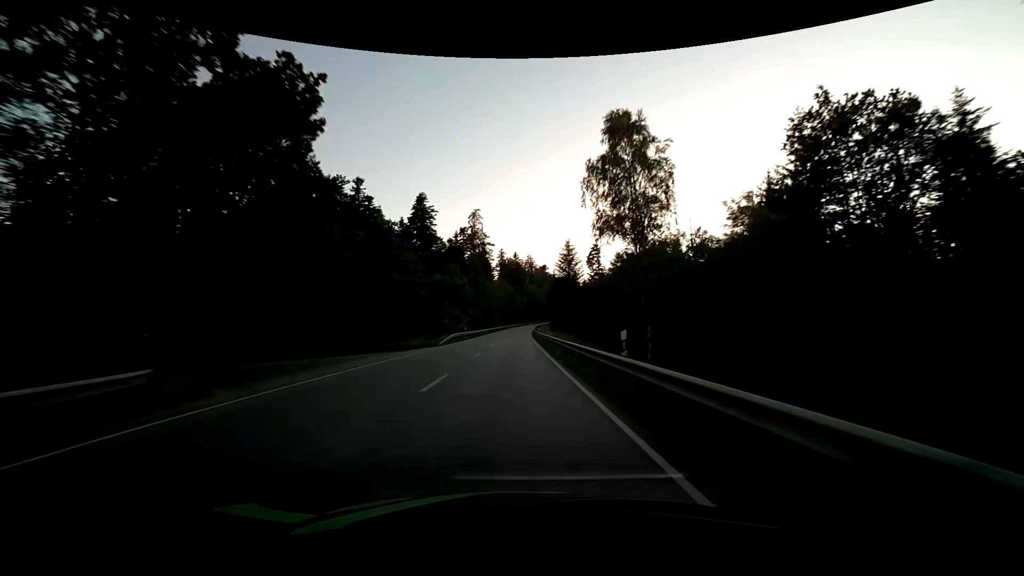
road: secondary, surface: asphalt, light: Day
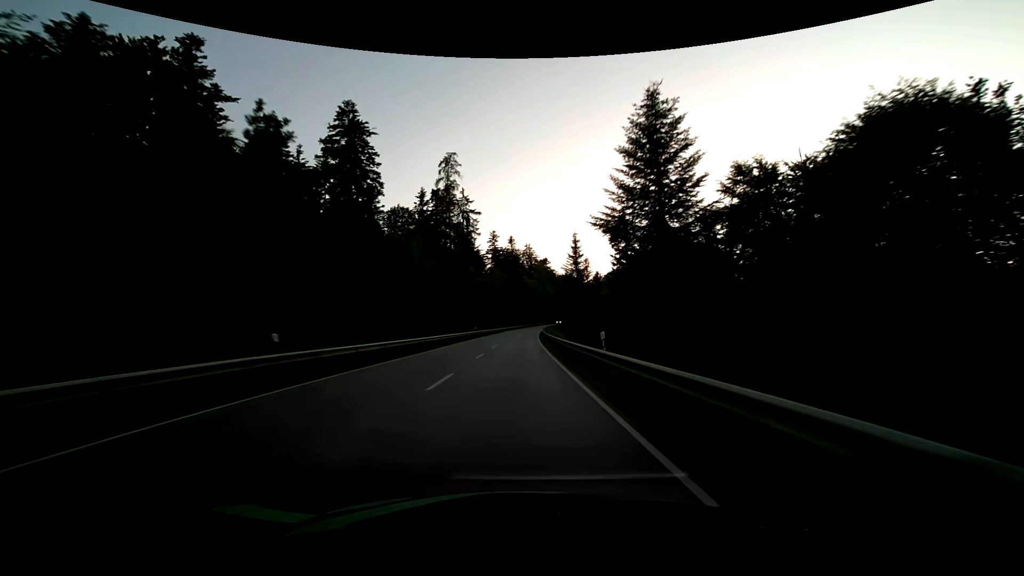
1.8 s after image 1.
(+0.1, +47.5) m; +1°
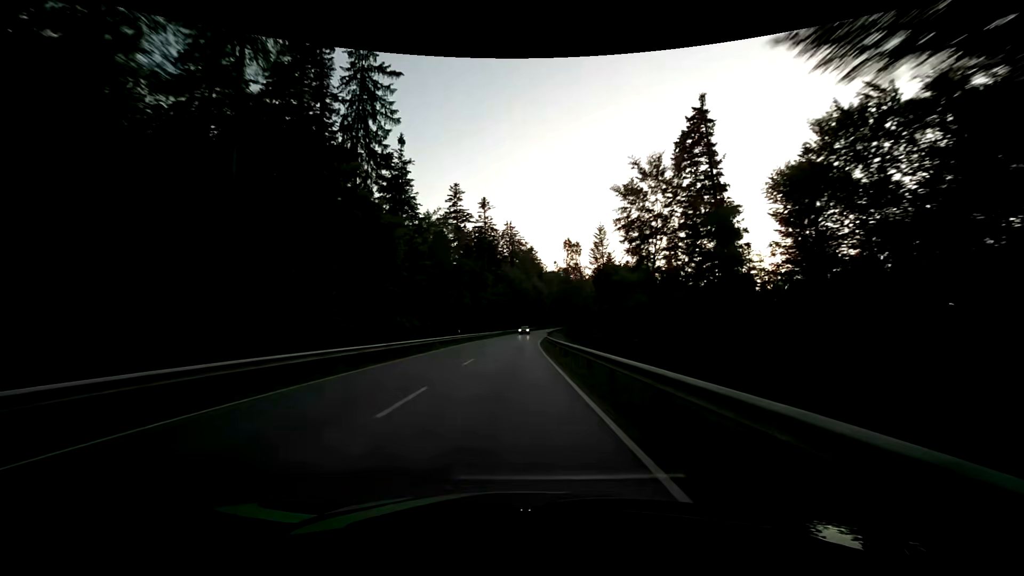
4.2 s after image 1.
(+0.8, +63.1) m; +2°
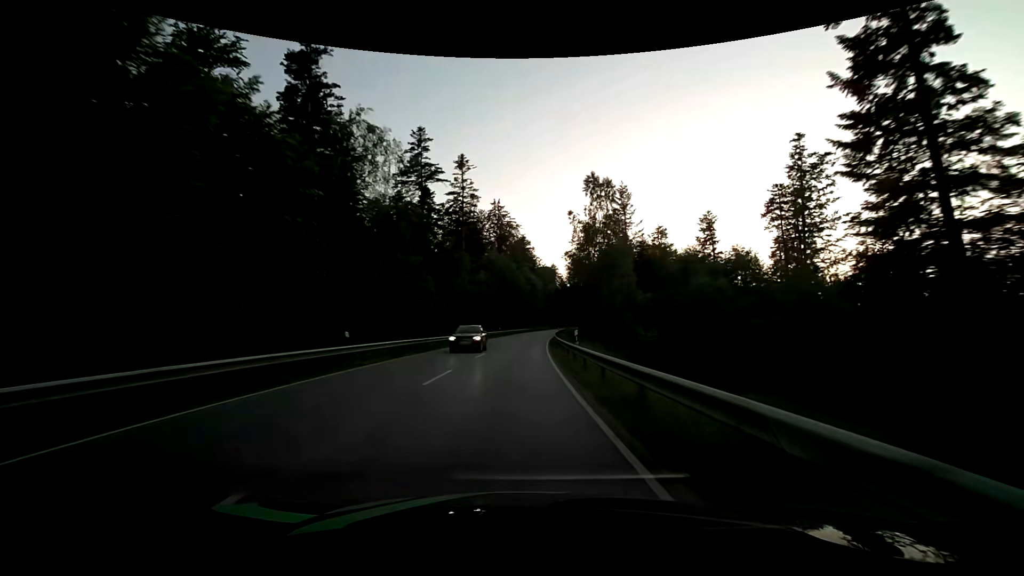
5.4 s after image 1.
(+0.2, +31.5) m; +1°
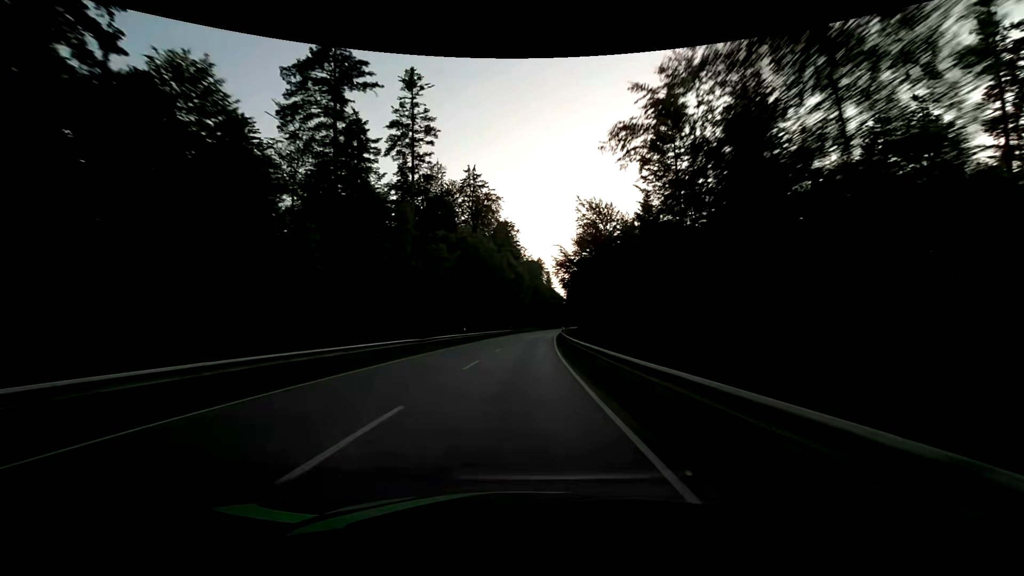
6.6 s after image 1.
(+0.4, +31.4) m; +2°
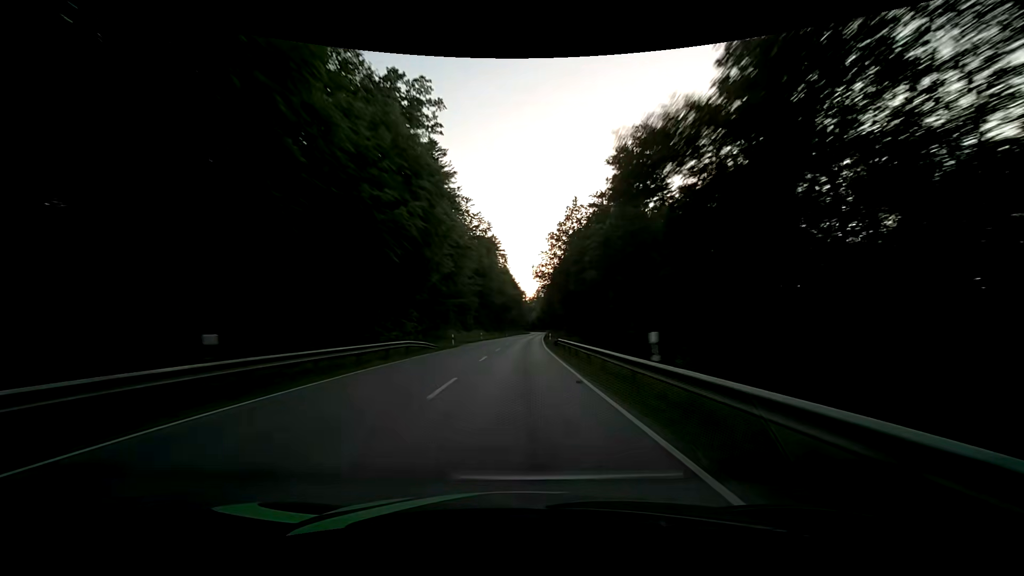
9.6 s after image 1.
(+4.2, +78.4) m; +5°
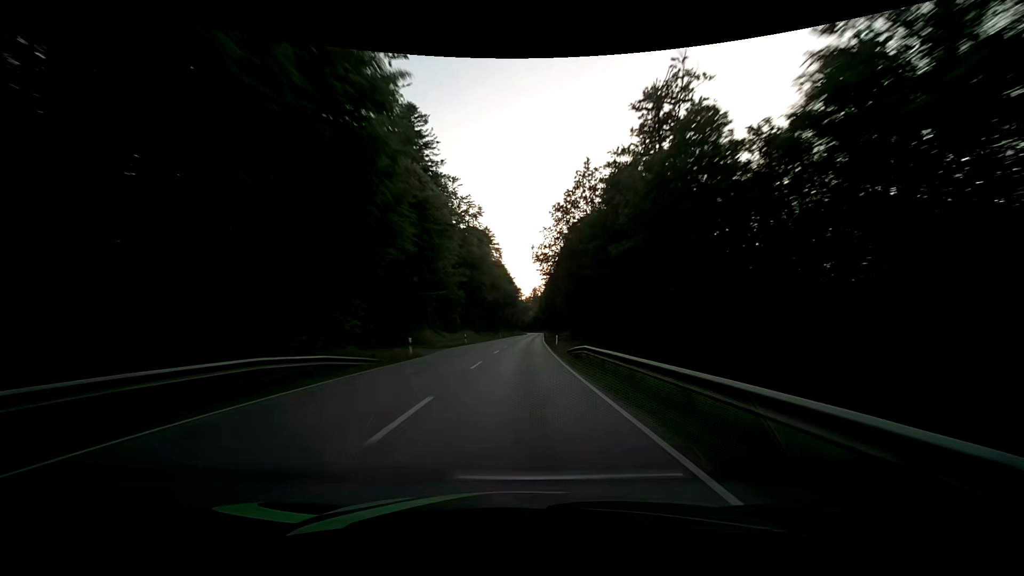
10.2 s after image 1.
(+0.1, +15.7) m; 0°
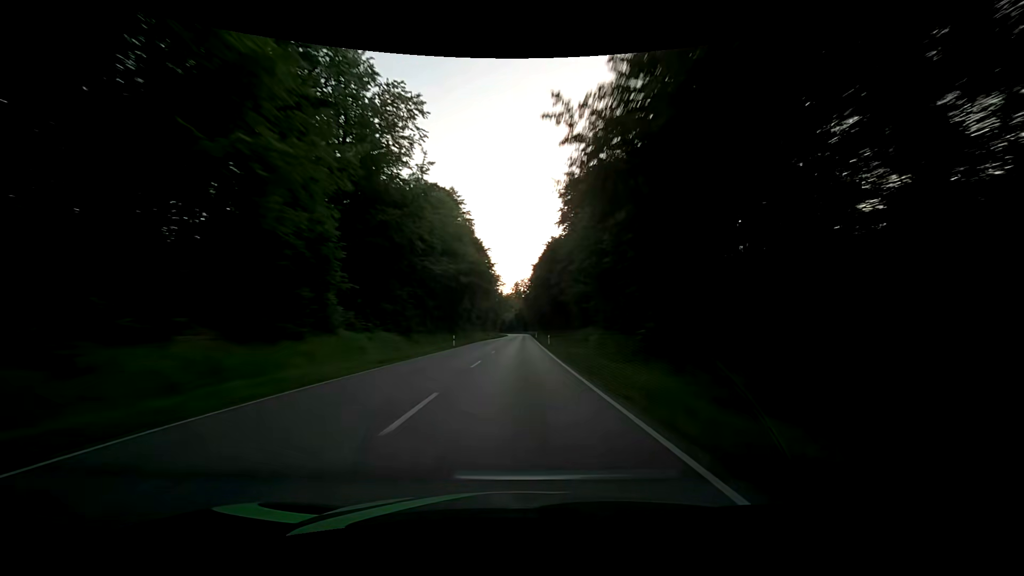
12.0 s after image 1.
(+1.1, +47.3) m; +2°
(0, +10) (0, +20) (0, +30) (0, +40) (+1, +50) (+1, +60) (+1, +70) (+1, +80) (+1, +90) (+1, +100) m
